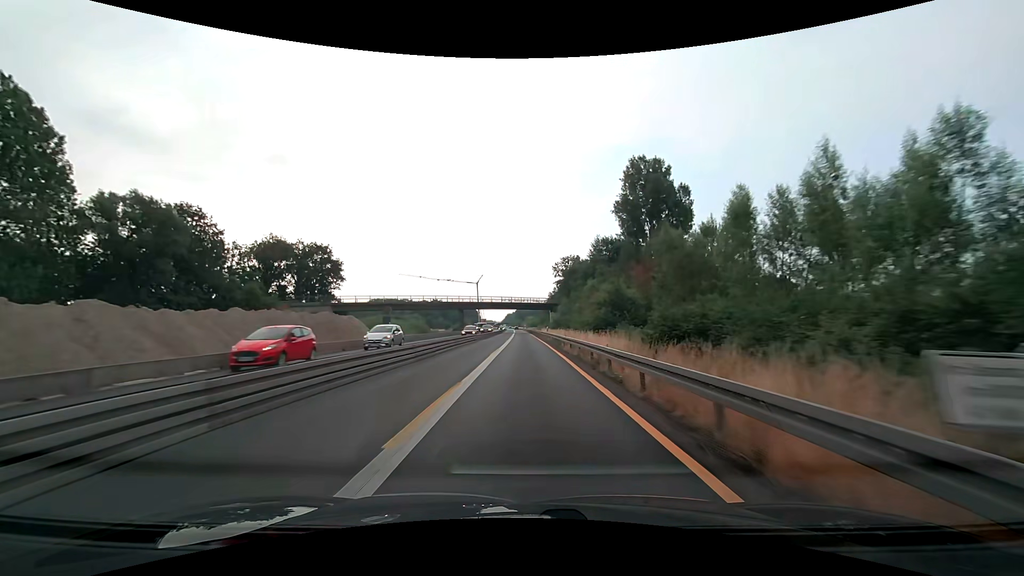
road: motorway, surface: asphalt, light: Day
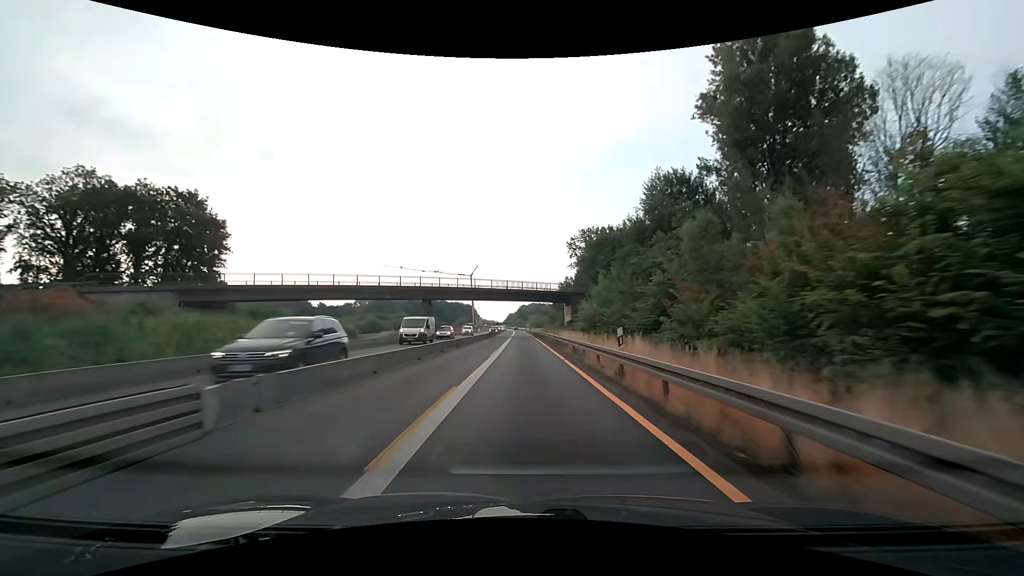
(0.0, +37.7) m; 0°
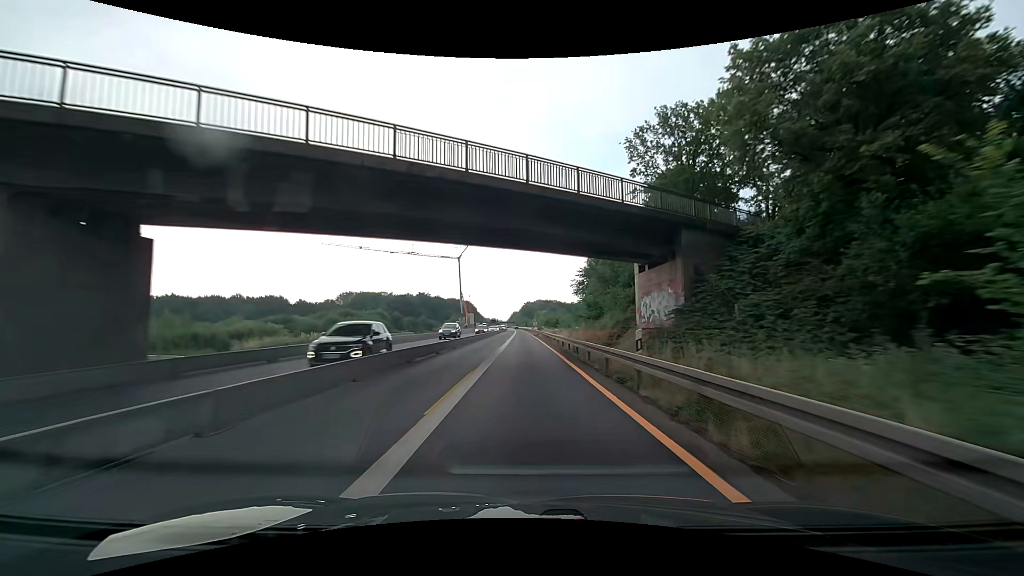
(0.0, +50.2) m; 0°
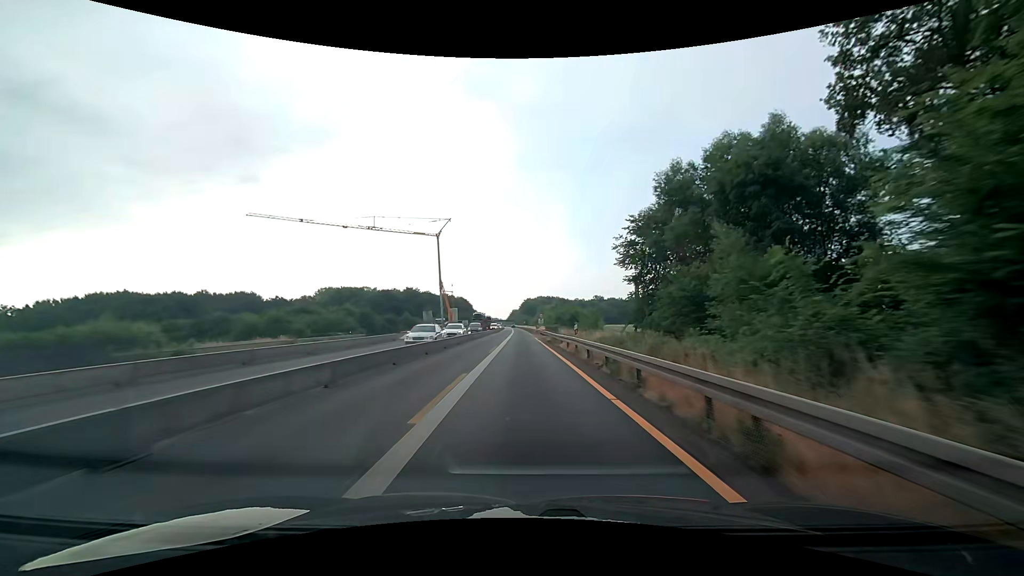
(-0.1, +37.6) m; 0°
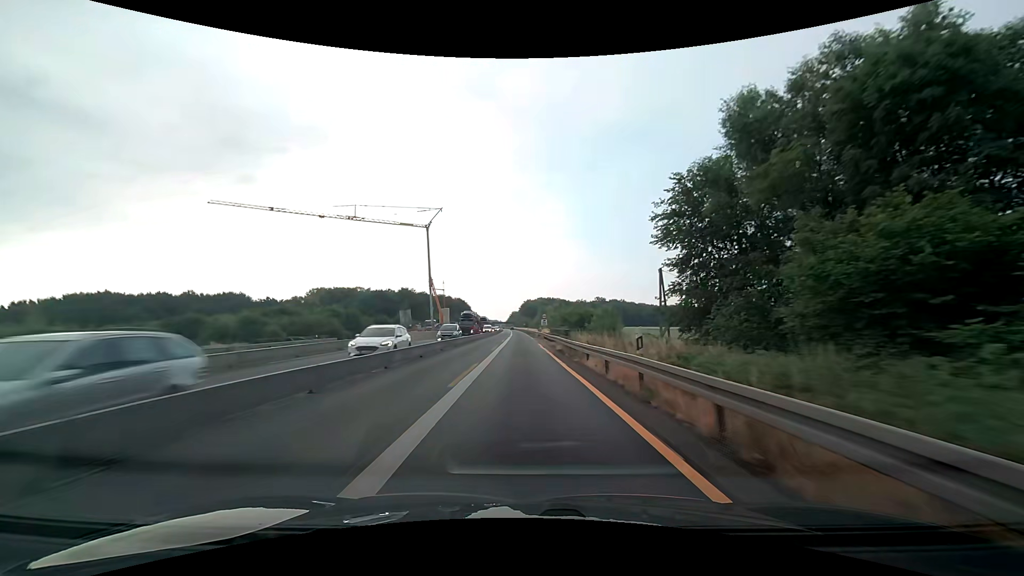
(0.0, +12.6) m; 0°
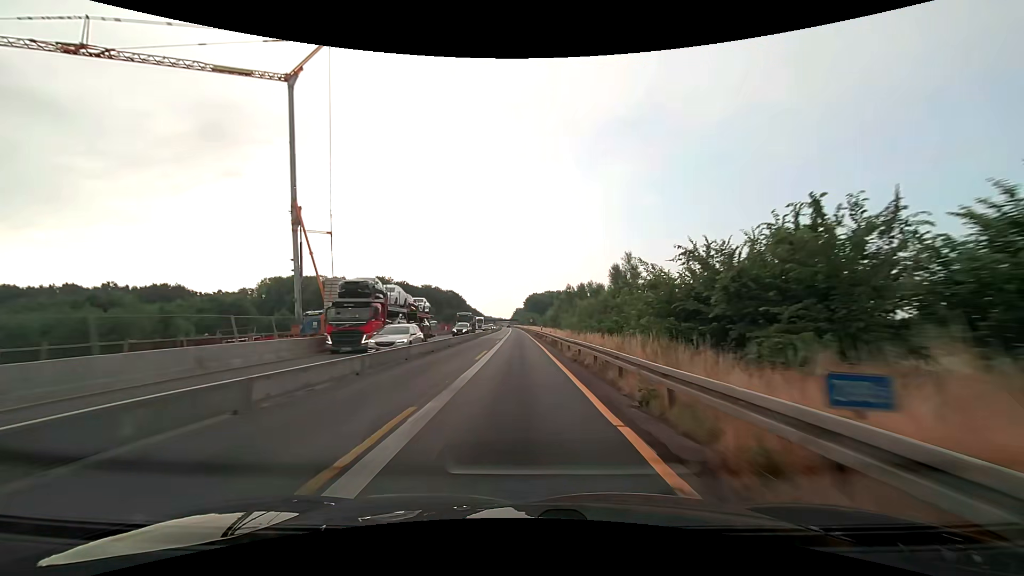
(-0.4, +62.7) m; -1°
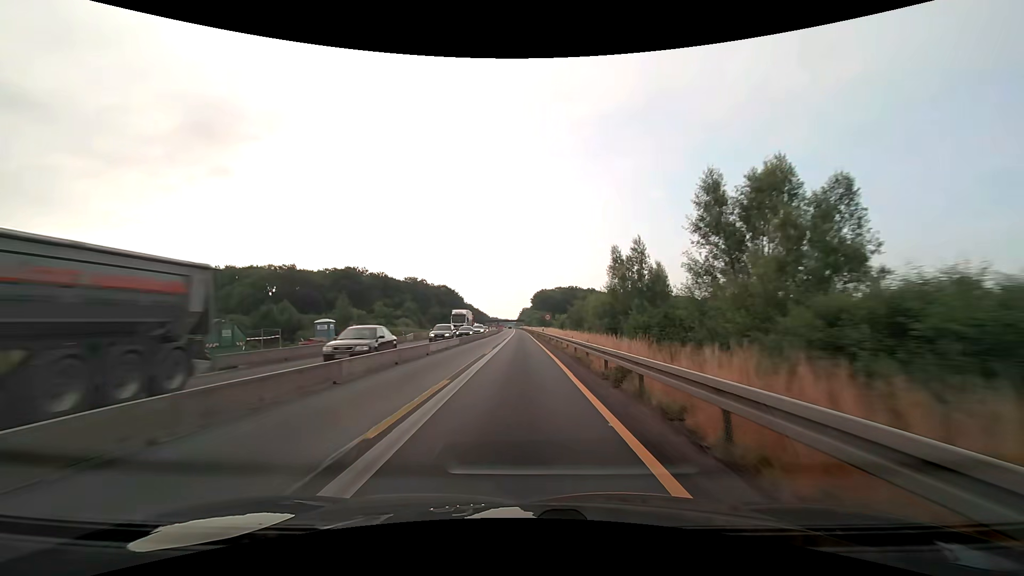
(-0.3, +50.2) m; -1°
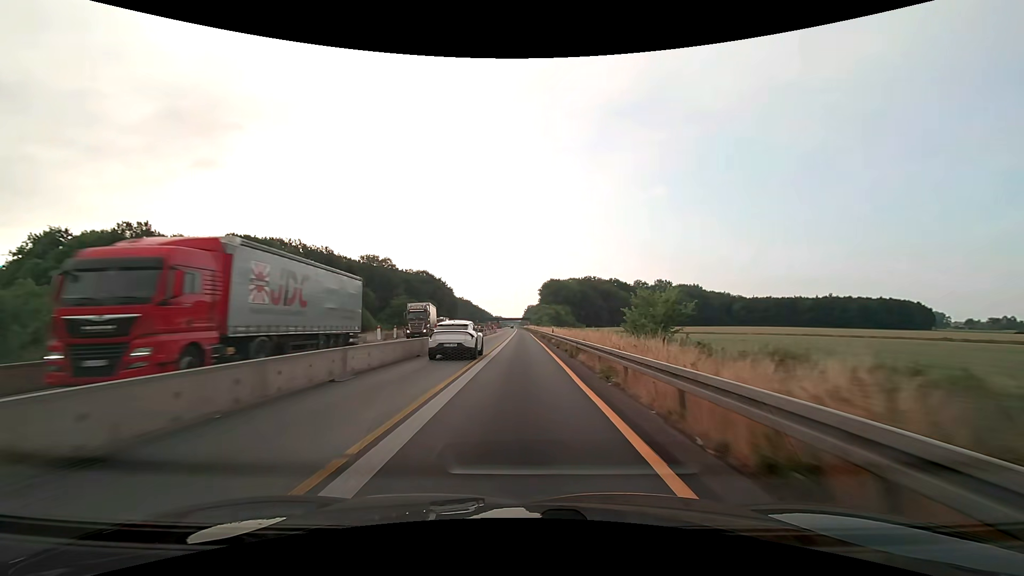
(-0.3, +62.6) m; -1°
(0, +10) (0, +20) (0, +30) (0, +40) (0, +50) (0, +60) (0, +70) (-1, +80) (-1, +90) (-1, +100) m
